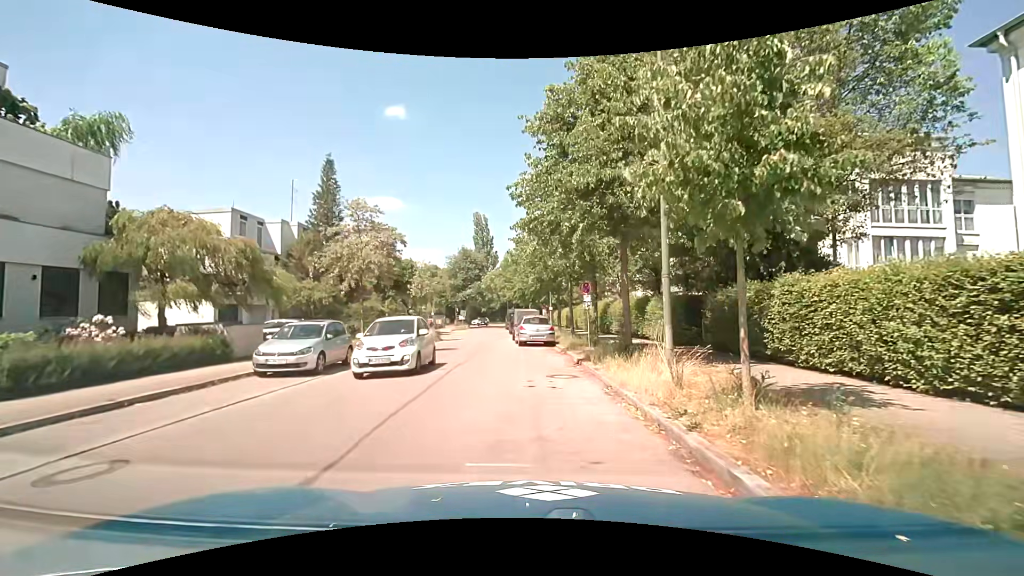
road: residential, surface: asphalt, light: Day
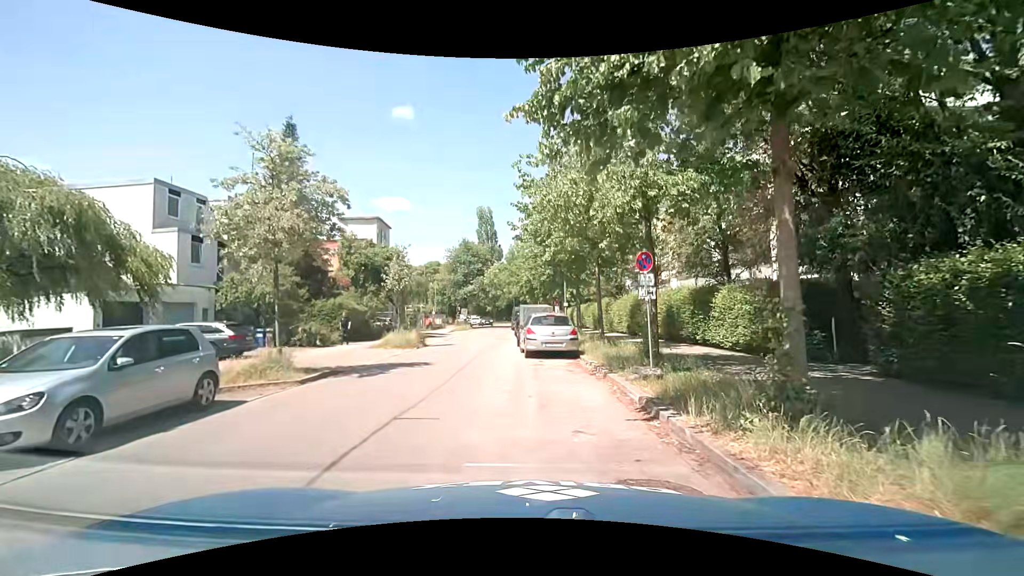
(-0.1, +7.6) m; -1°
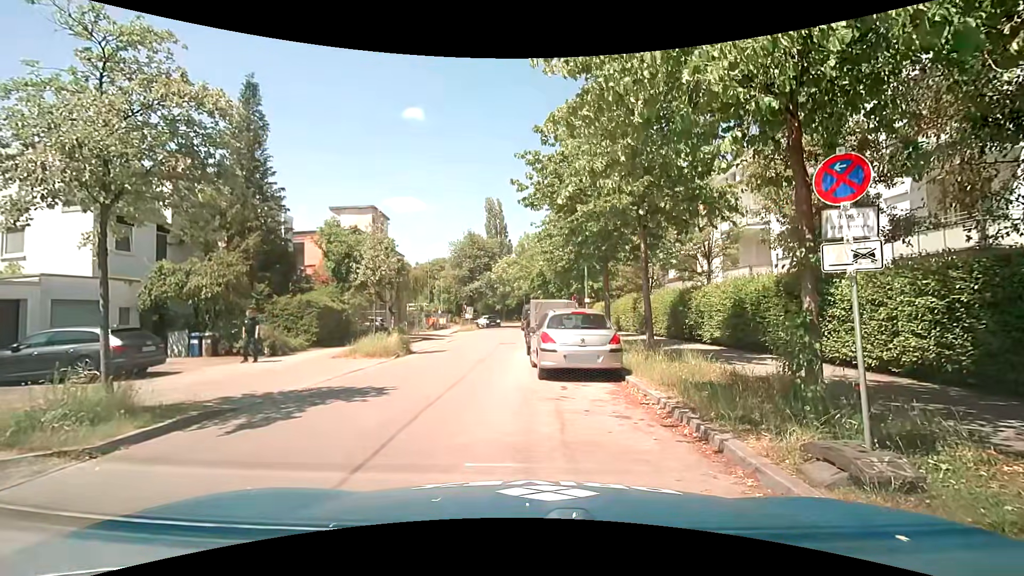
(0.0, +5.6) m; 0°
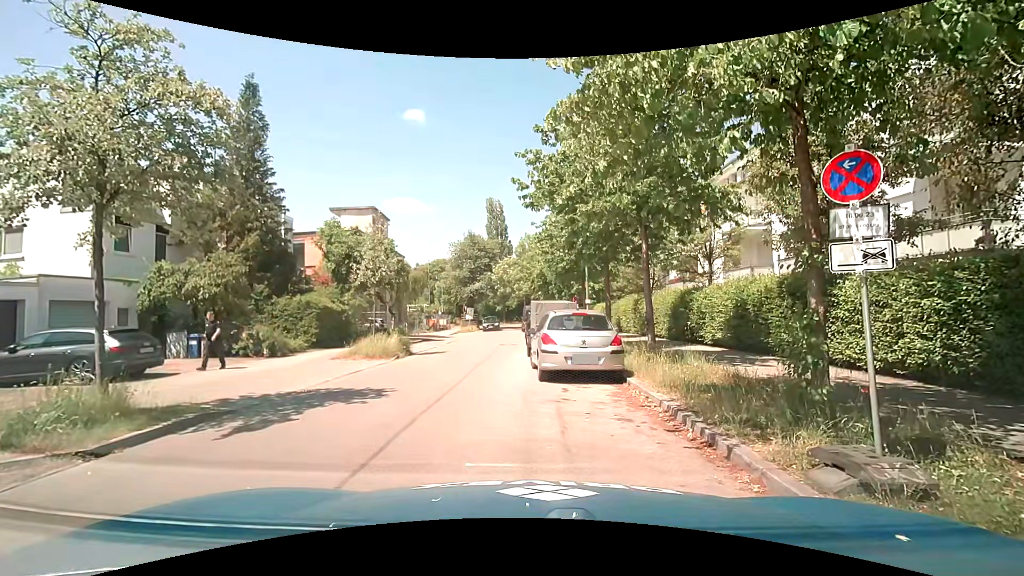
(0.0, +0.2) m; 0°
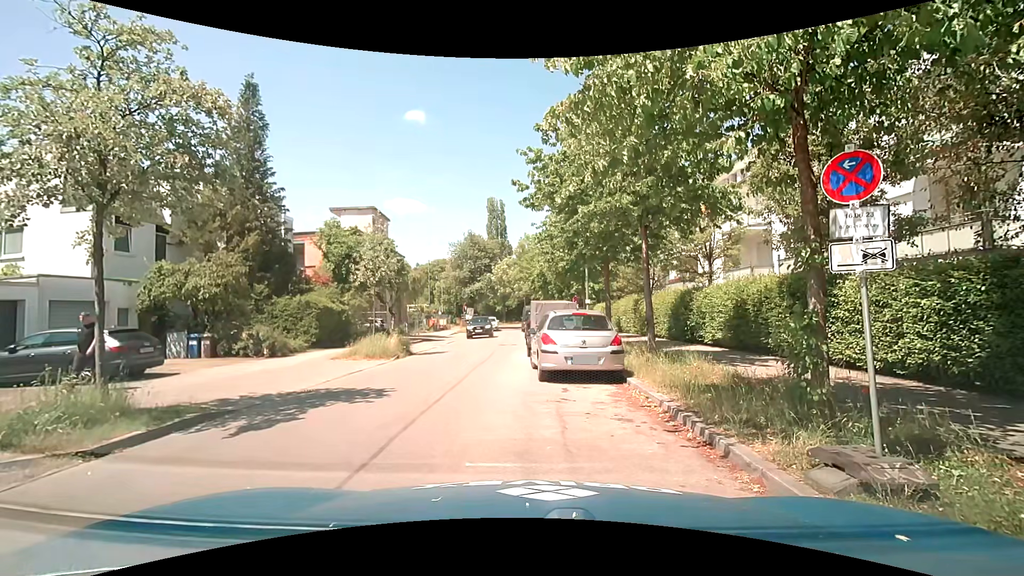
(0.0, 0.0) m; 0°
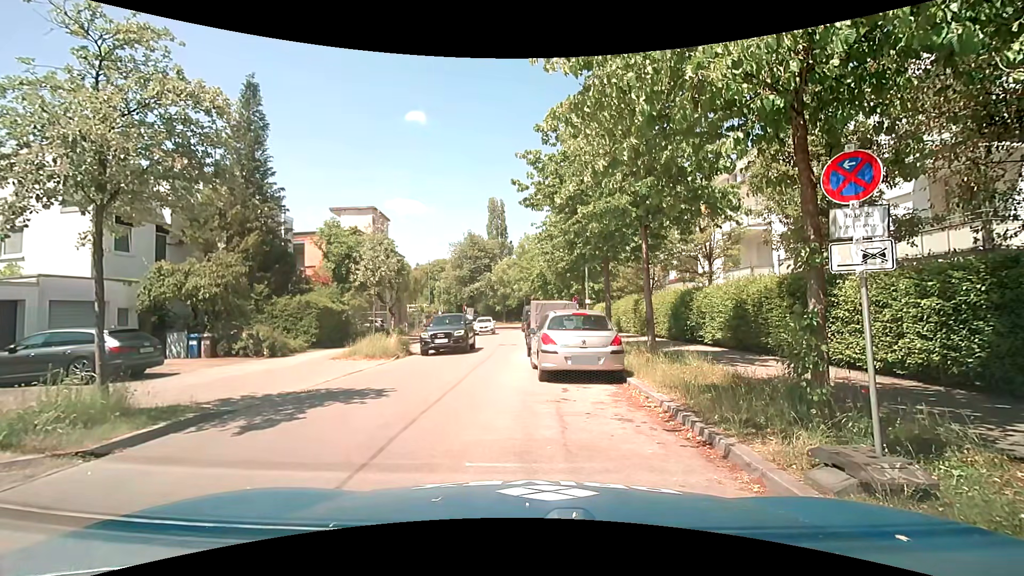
(0.0, 0.0) m; 0°
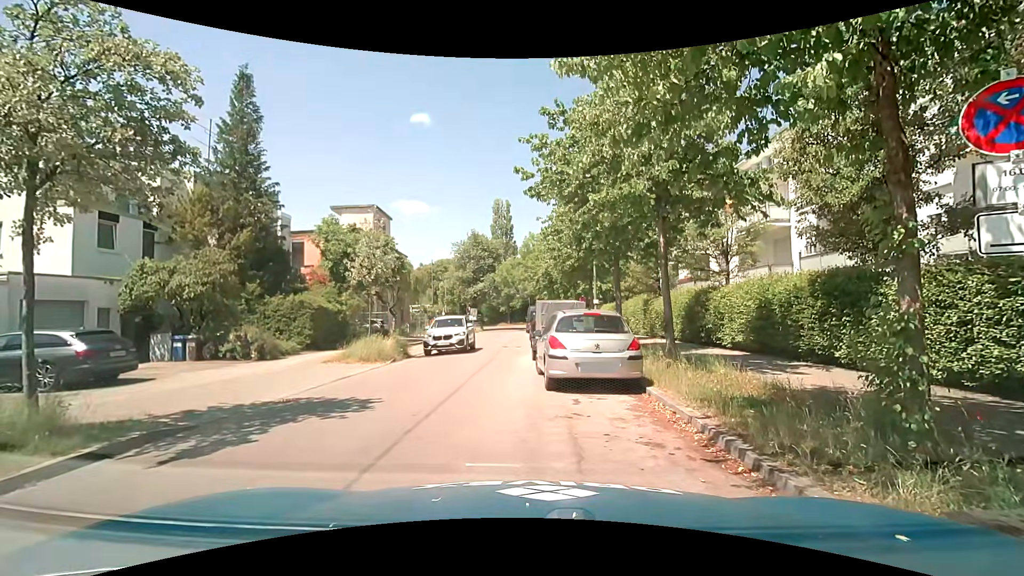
(0.0, +1.2) m; 0°
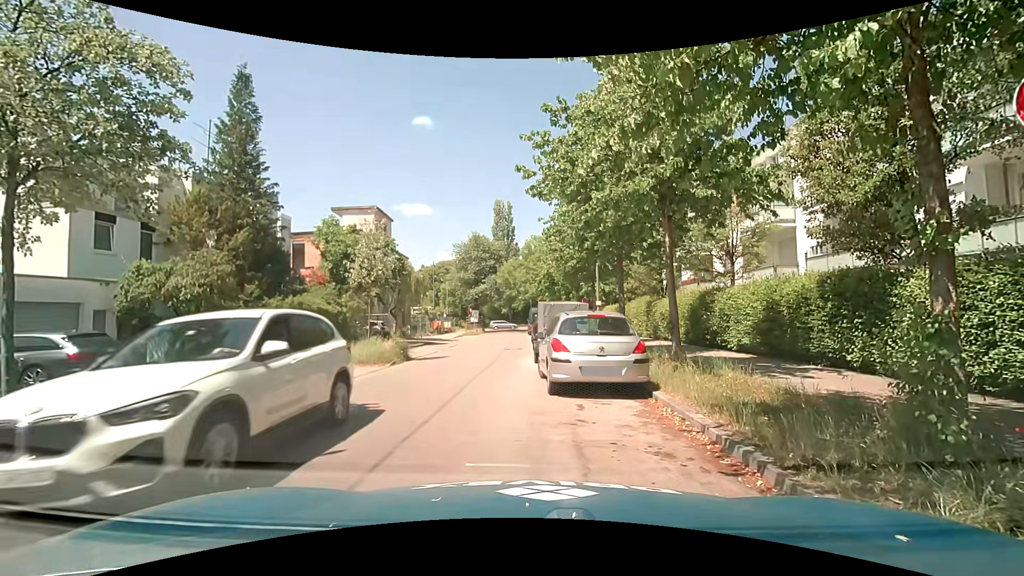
(0.0, +0.3) m; 0°
